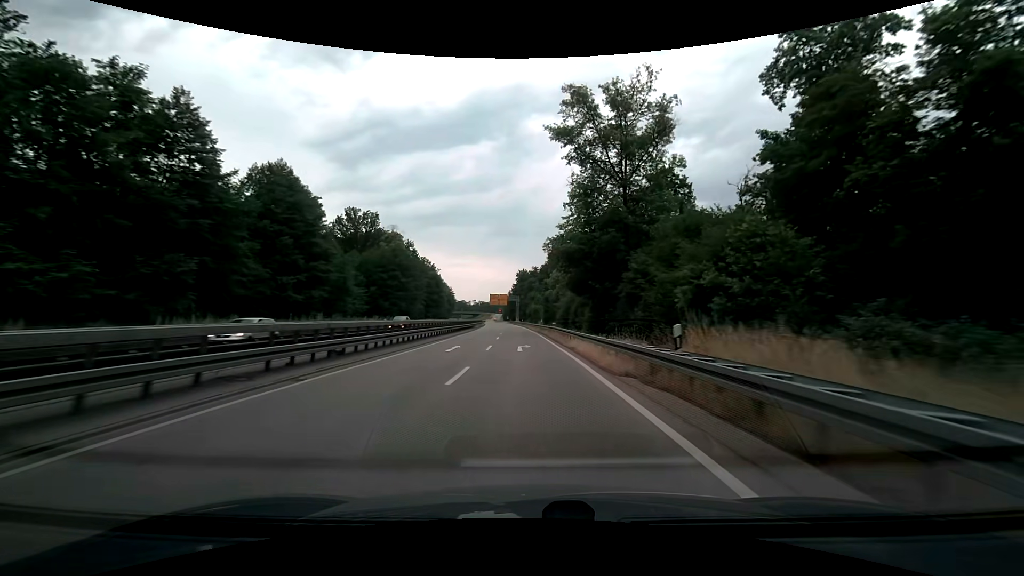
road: trunk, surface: asphalt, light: Day
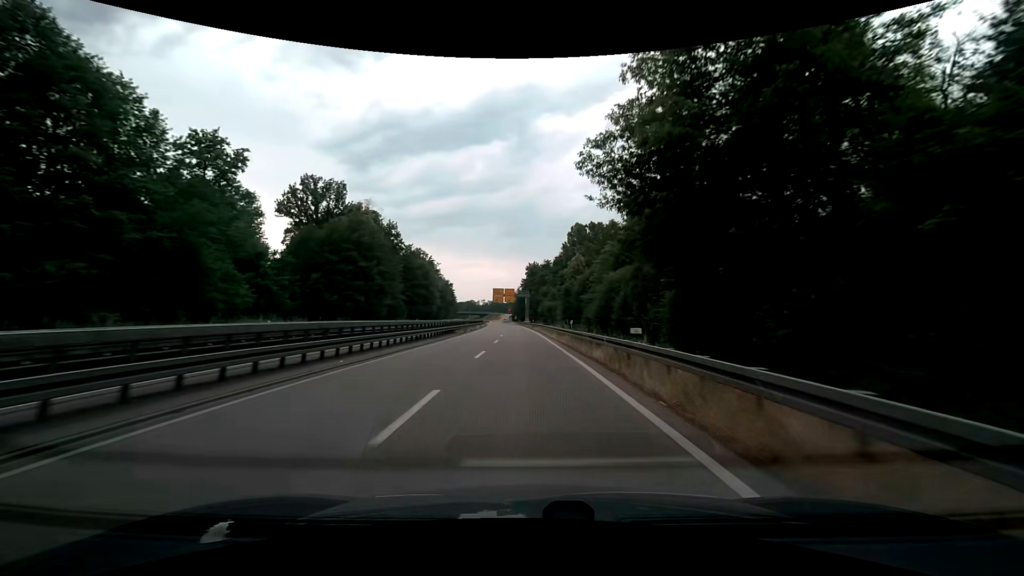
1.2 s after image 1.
(-0.3, +28.6) m; -1°
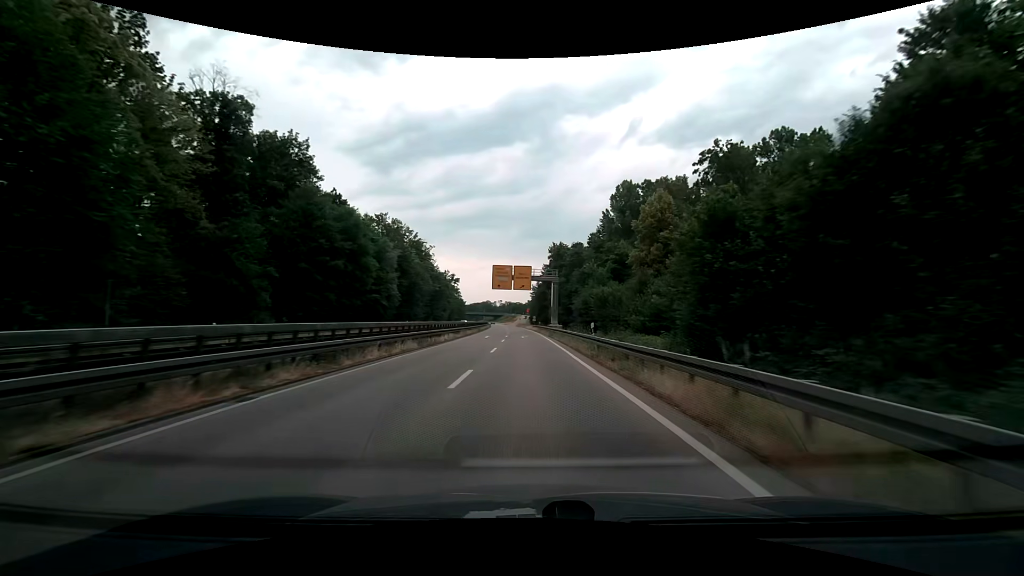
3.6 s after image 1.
(-1.2, +54.8) m; -2°
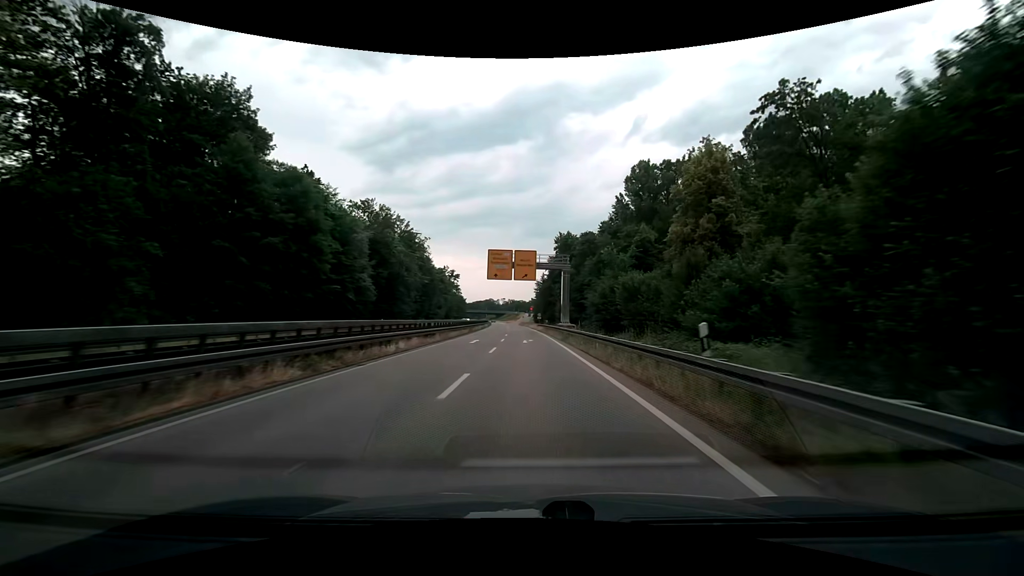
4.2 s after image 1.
(-0.1, +13.4) m; 0°
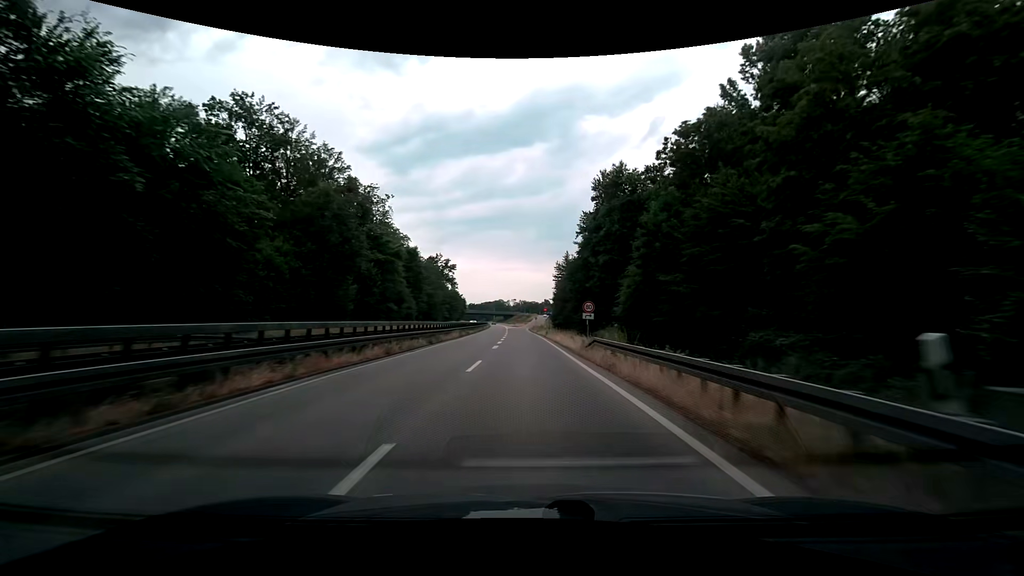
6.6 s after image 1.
(-0.8, +52.7) m; -1°
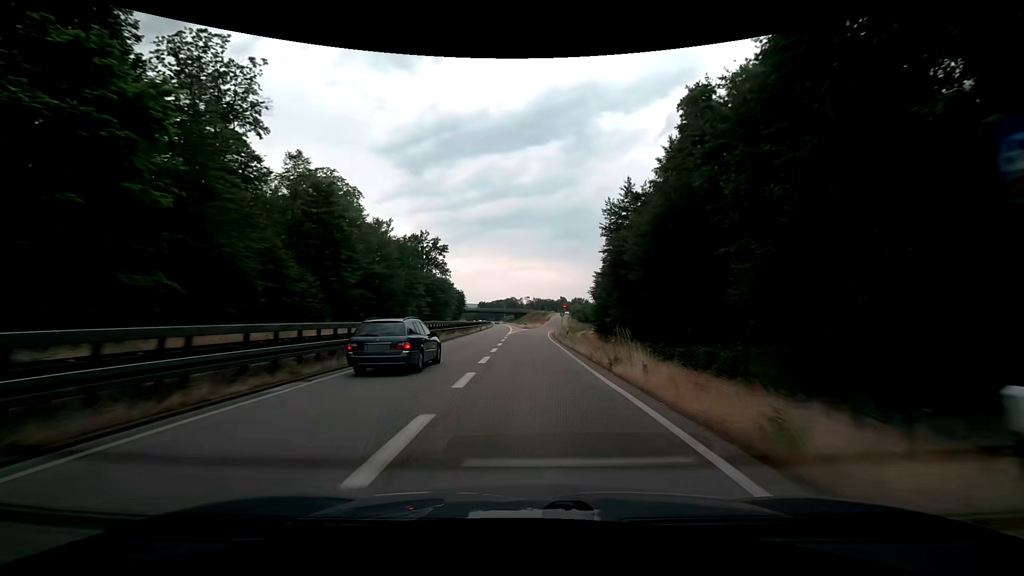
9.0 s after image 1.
(-0.8, +51.4) m; -2°
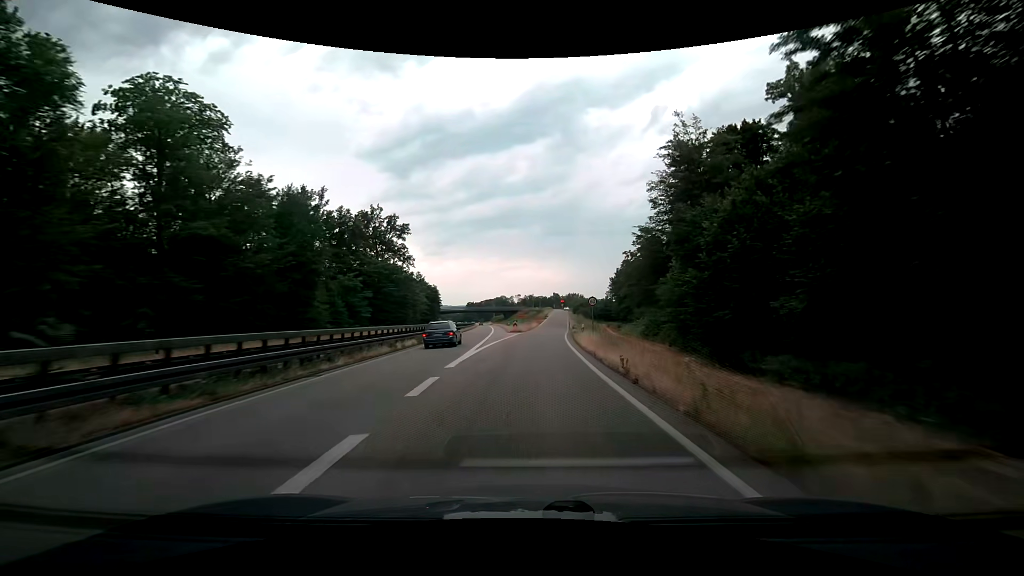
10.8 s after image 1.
(0.0, +37.2) m; +1°
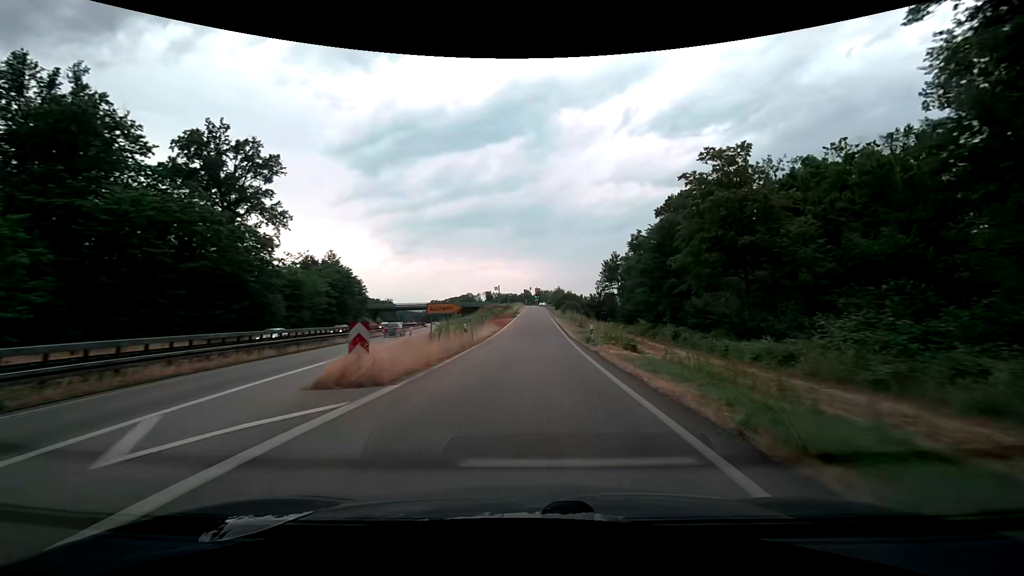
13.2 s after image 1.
(+1.3, +45.9) m; +4°
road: trunk_link
(0, +10) (0, +20) (0, +30) (0, +40) (0, +50) (0, +60) (0, +70) (+1, +80) (+1, +90) (+1, +100) m
